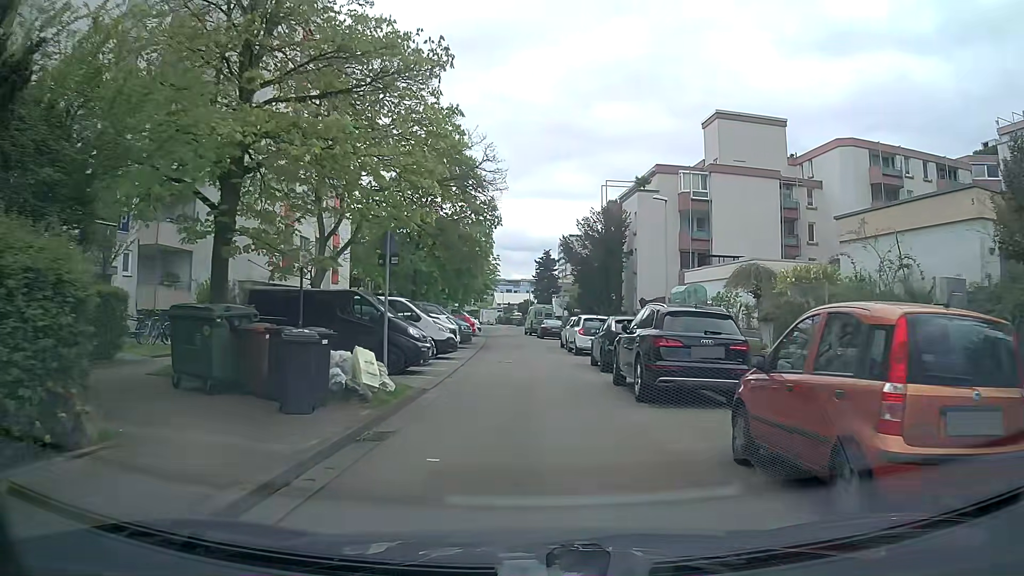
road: residential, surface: asphalt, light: Day
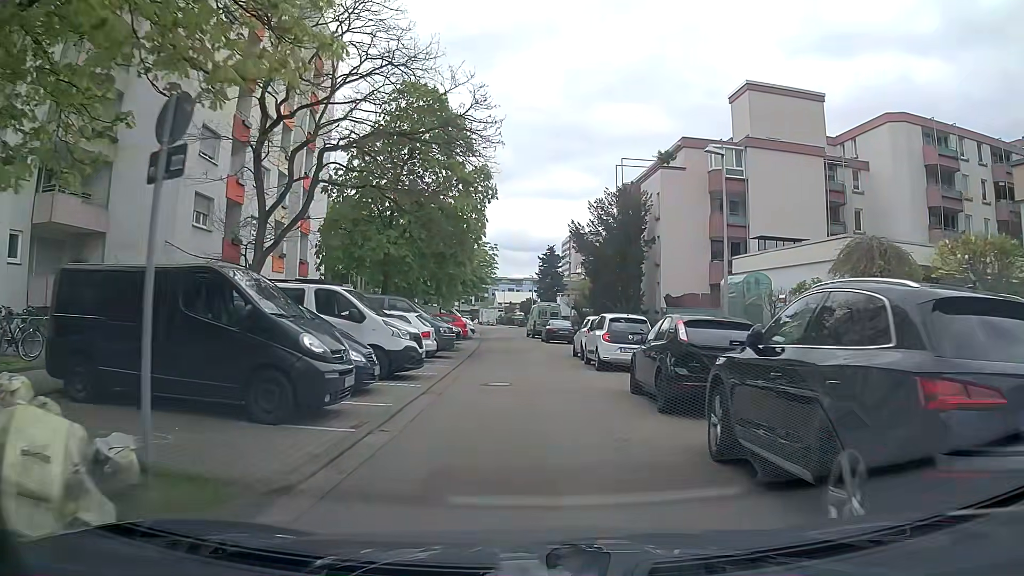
(0.0, +7.6) m; 0°
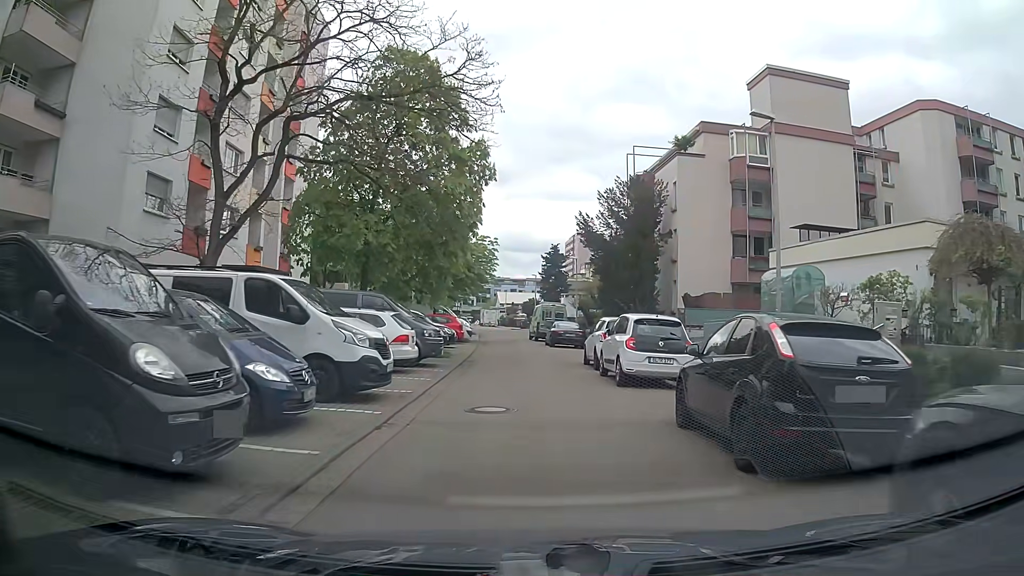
(0.0, +3.8) m; 0°
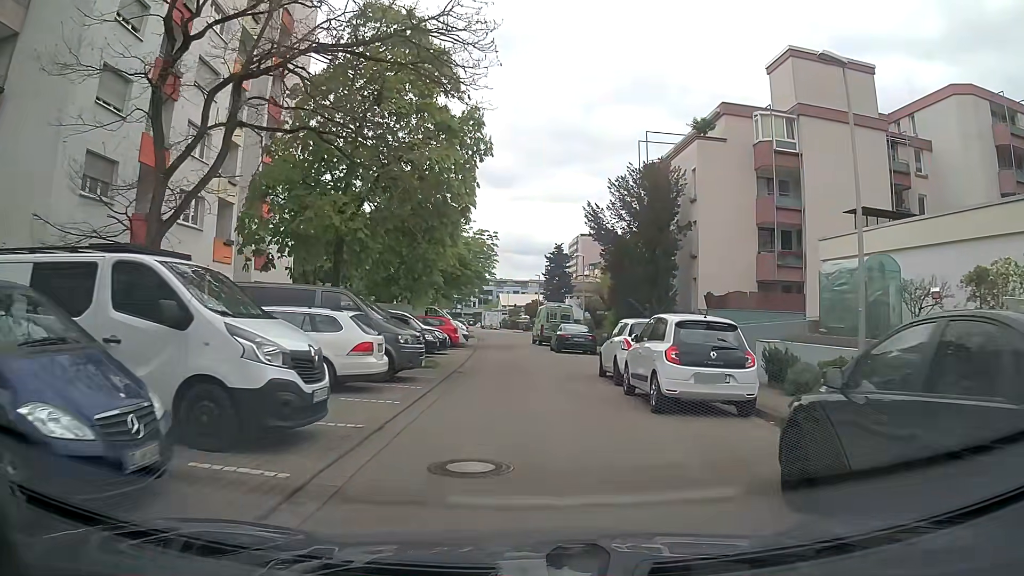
(0.0, +3.8) m; -1°
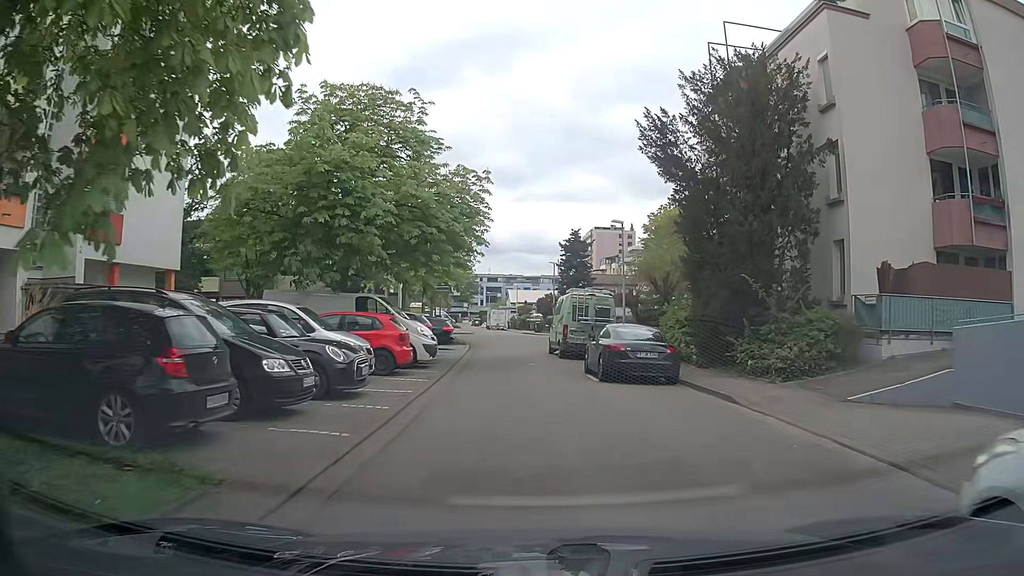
(-0.2, +14.9) m; -1°
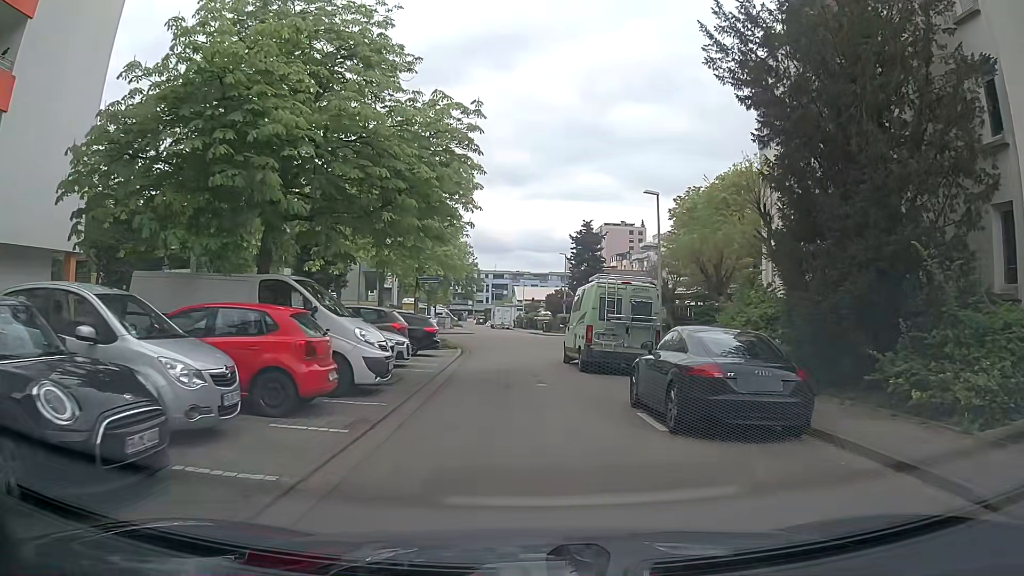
(0.0, +7.1) m; +1°
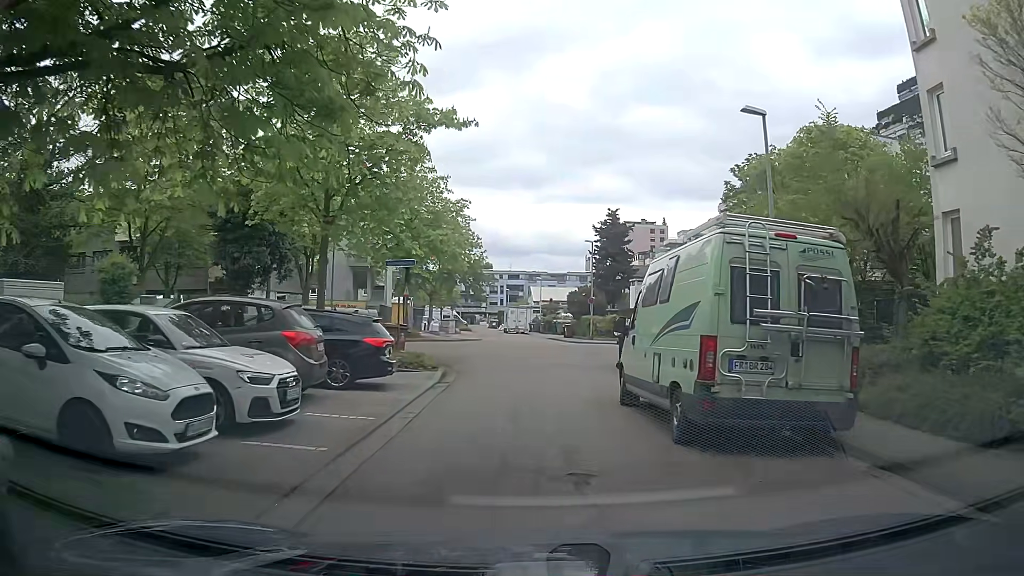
(-0.4, +10.2) m; -2°
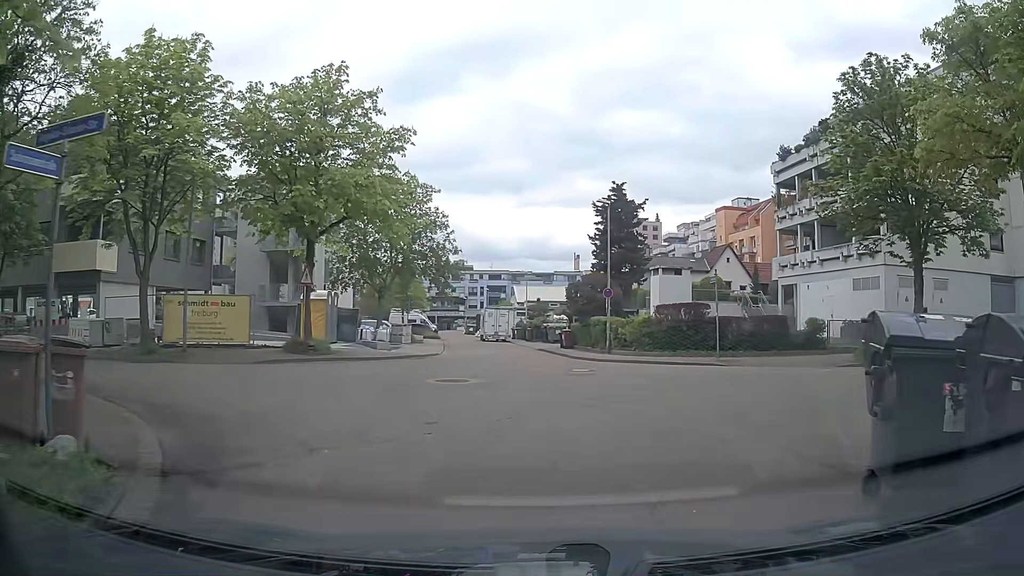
(-0.3, +15.6) m; +2°
